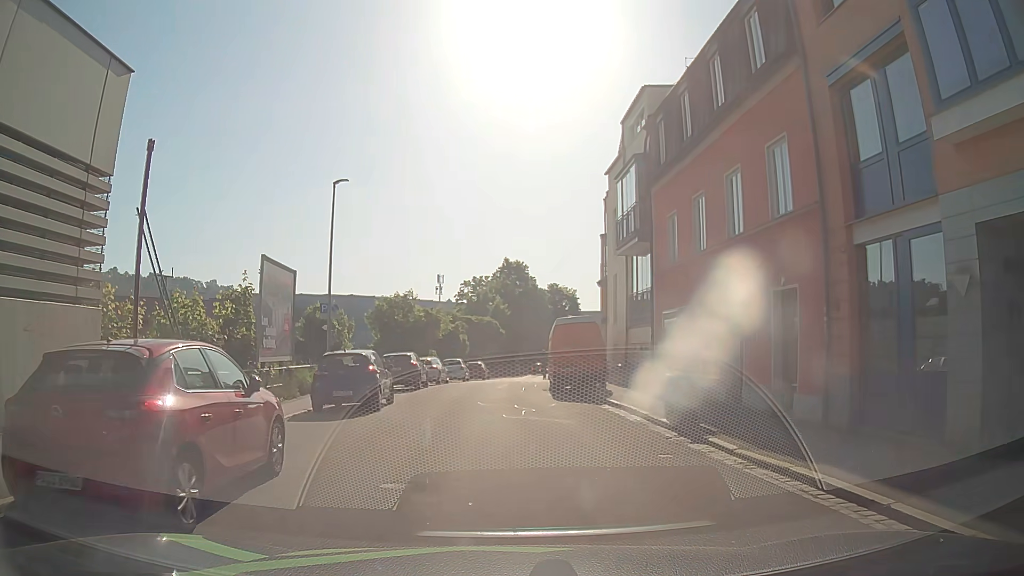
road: residential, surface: asphalt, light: Day
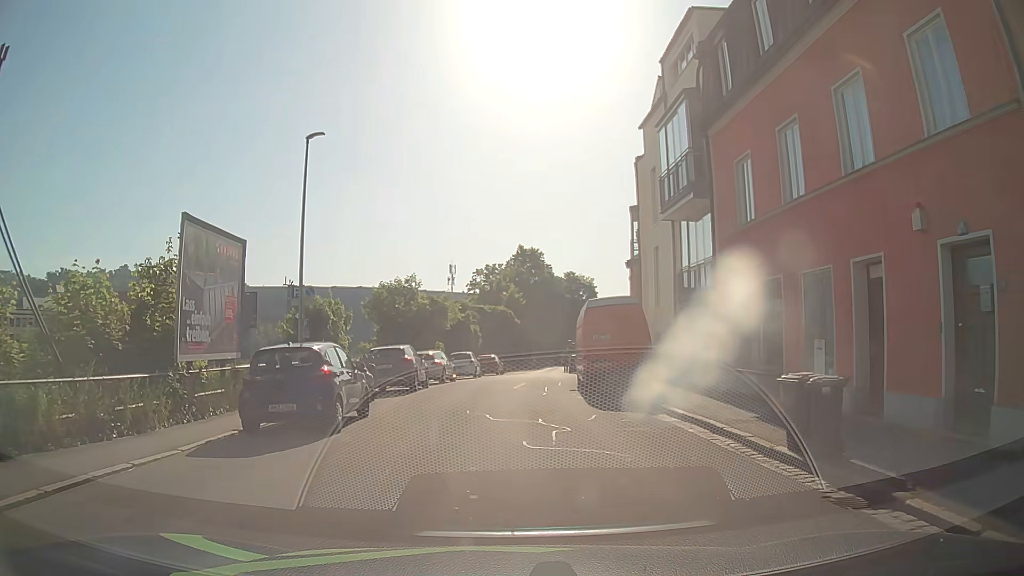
(+0.1, +5.6) m; +1°
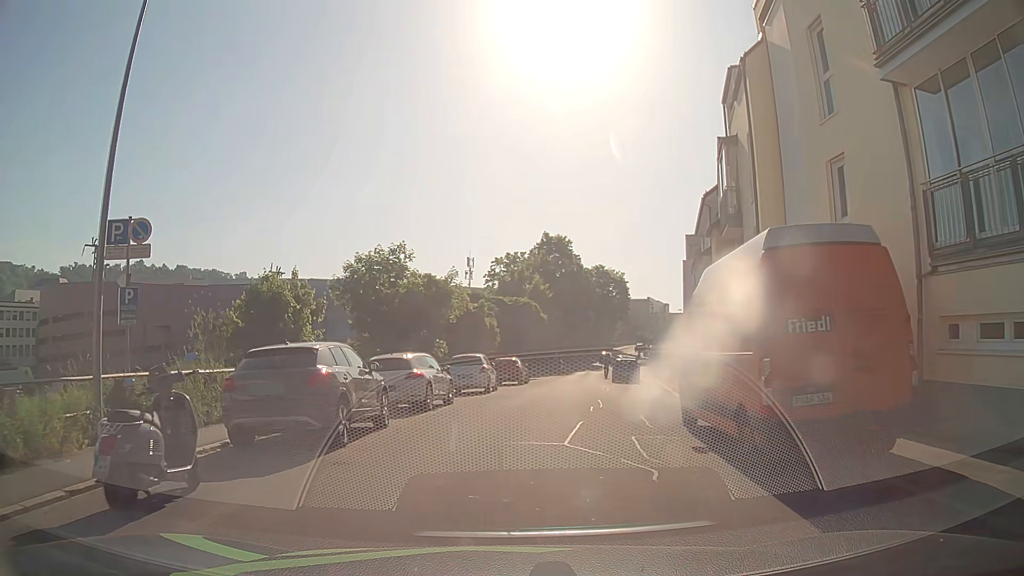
(-0.4, +12.2) m; -2°
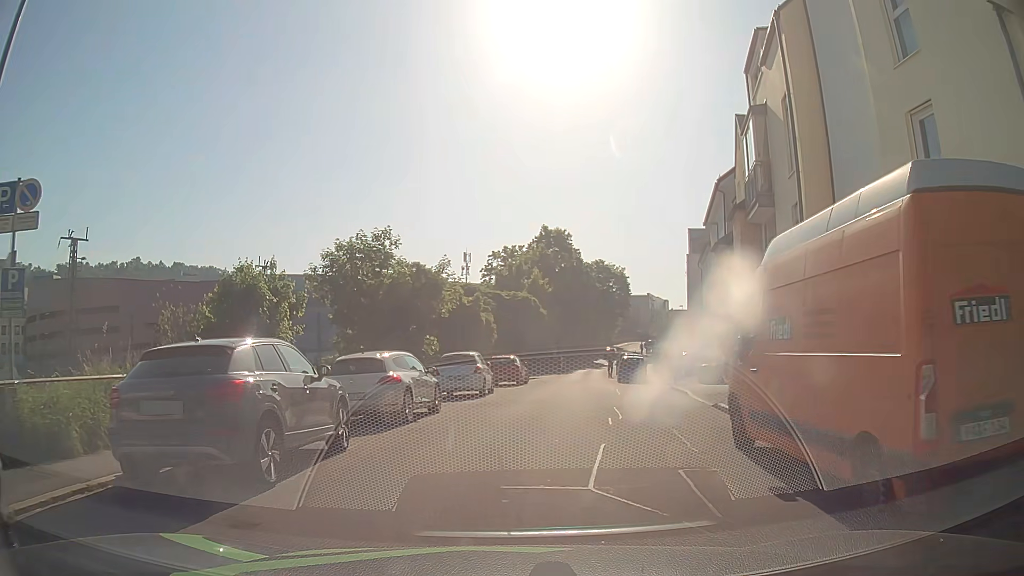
(0.0, +3.0) m; -1°
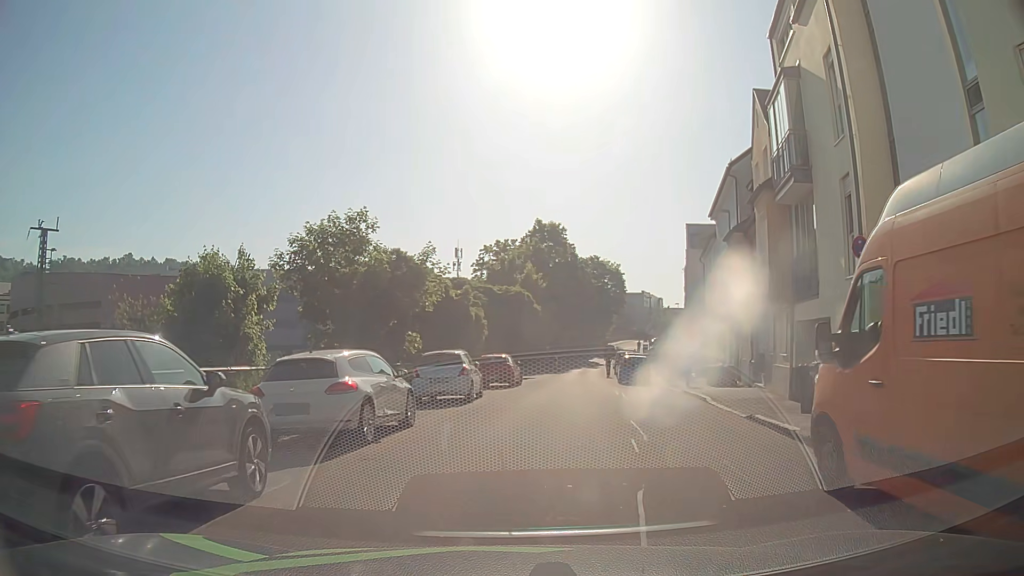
(0.0, +3.1) m; 0°
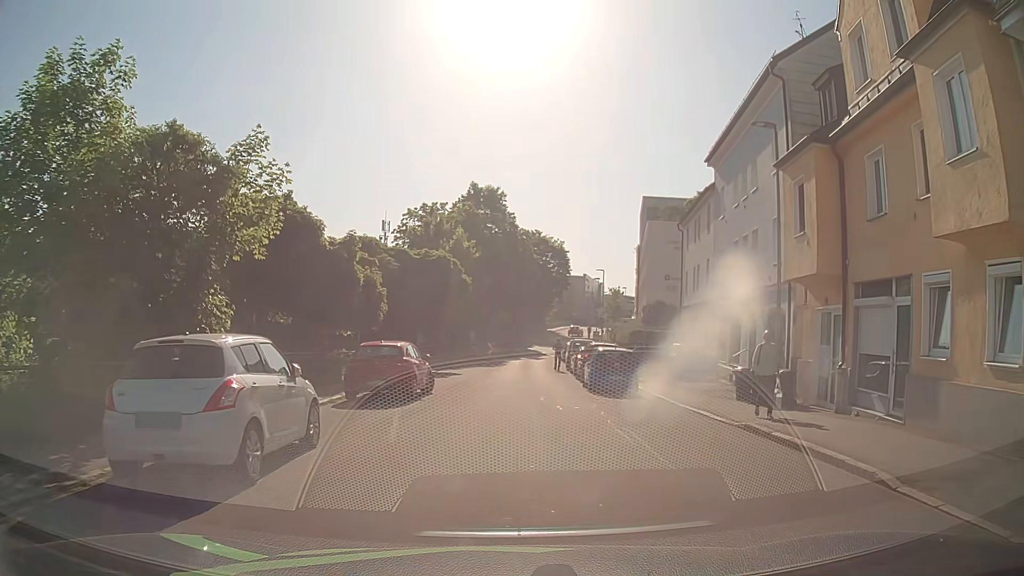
(+0.9, +12.6) m; +6°
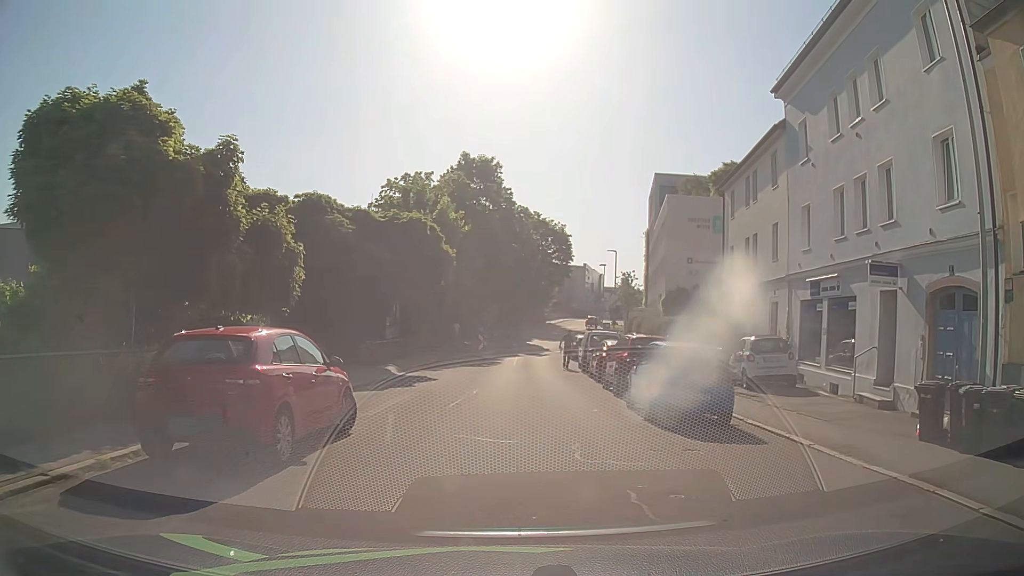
(+0.2, +9.7) m; +3°
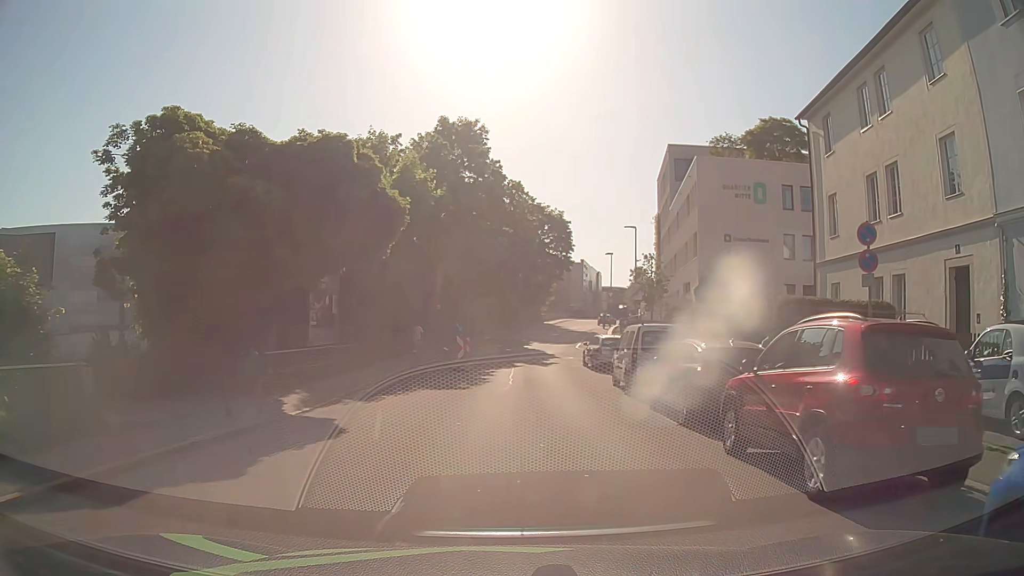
(-0.3, +12.1) m; -1°
(0, +10) (0, +20) (0, +30) (+1, +40) (+2, +50) (+3, +60) (+5, +70) (+7, +79) (+12, +88) (+20, +93) m
